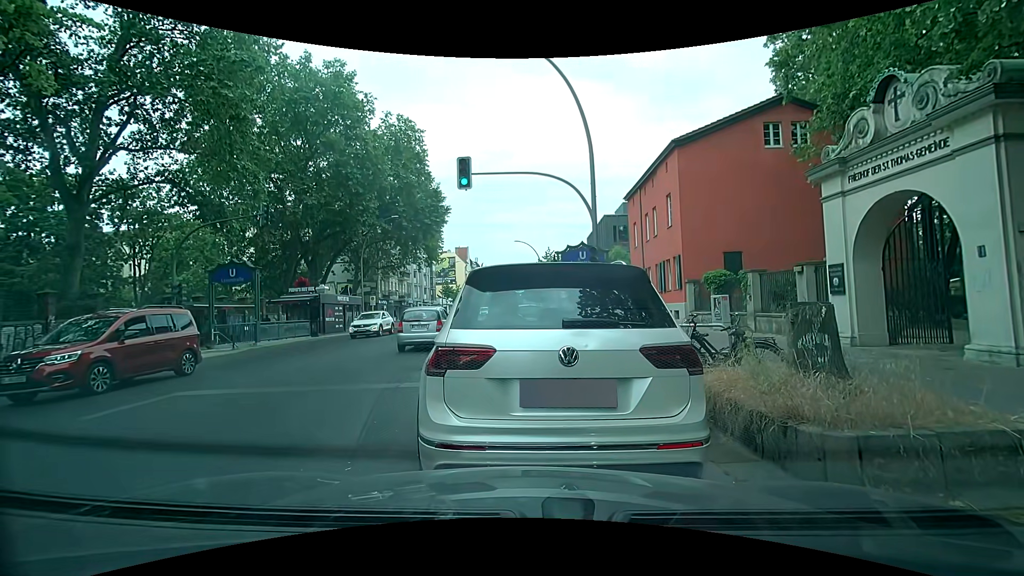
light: Day
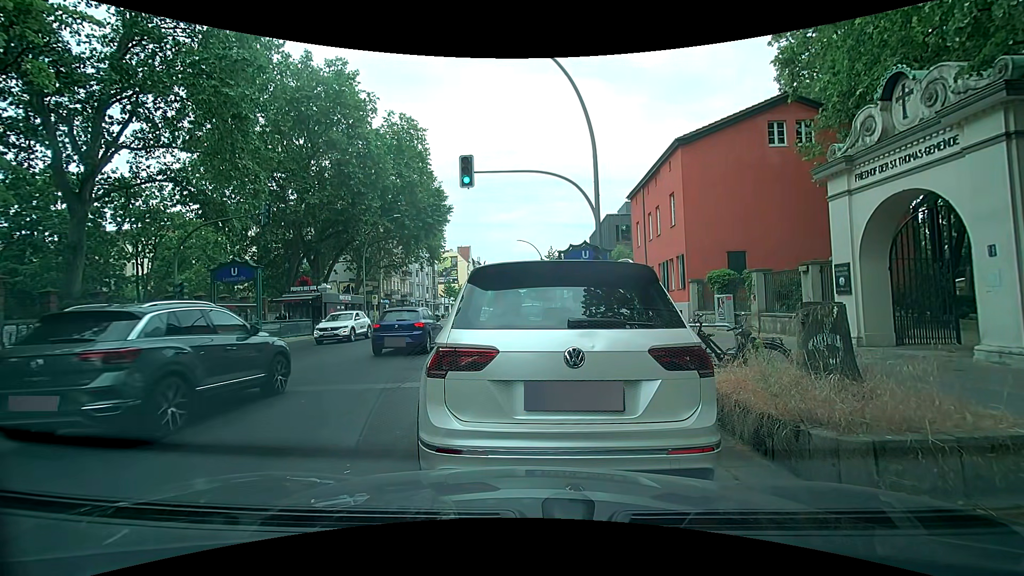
(0.0, +0.2) m; 0°
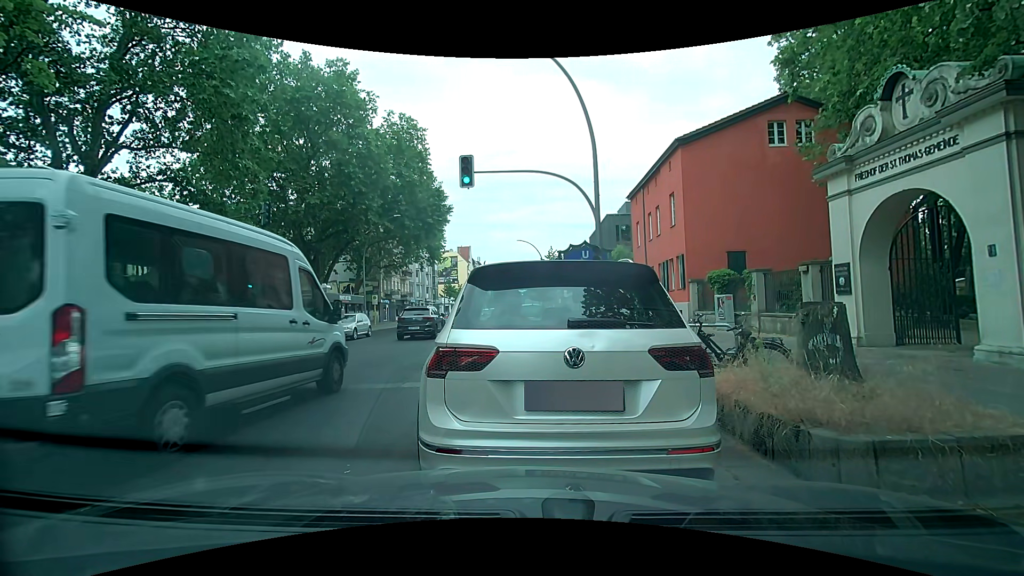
(0.0, 0.0) m; 0°
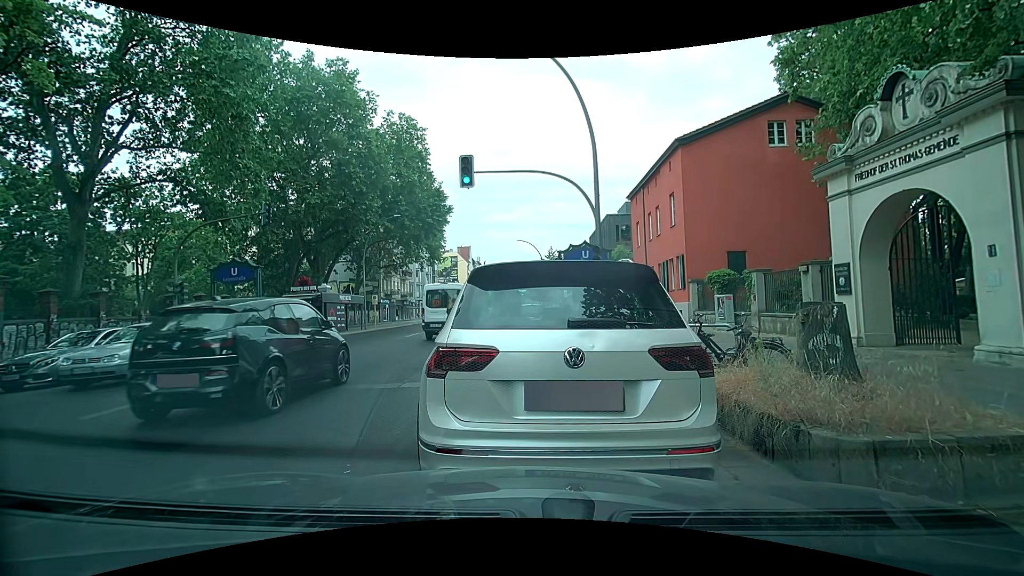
(0.0, 0.0) m; 0°
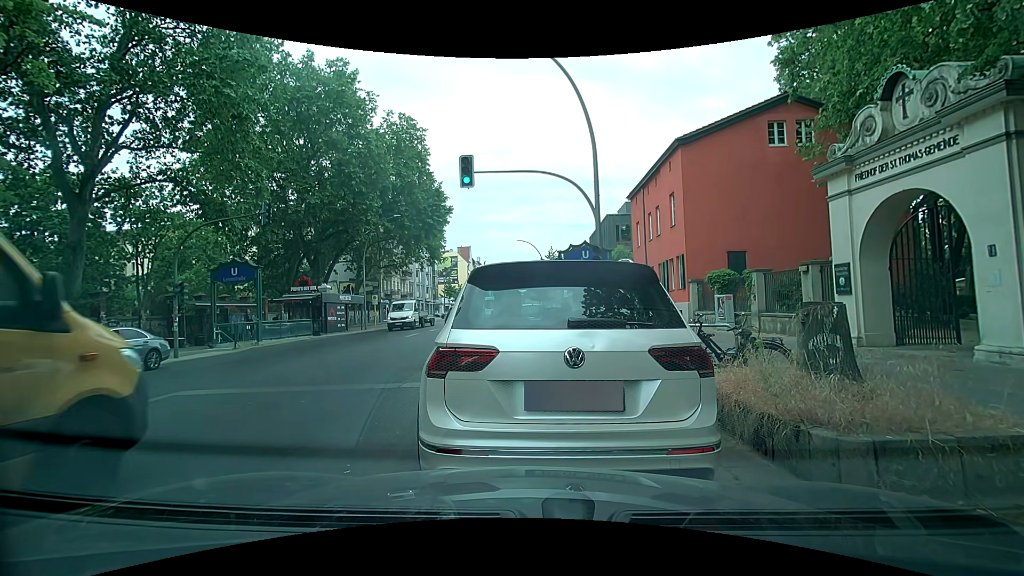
(0.0, 0.0) m; 0°
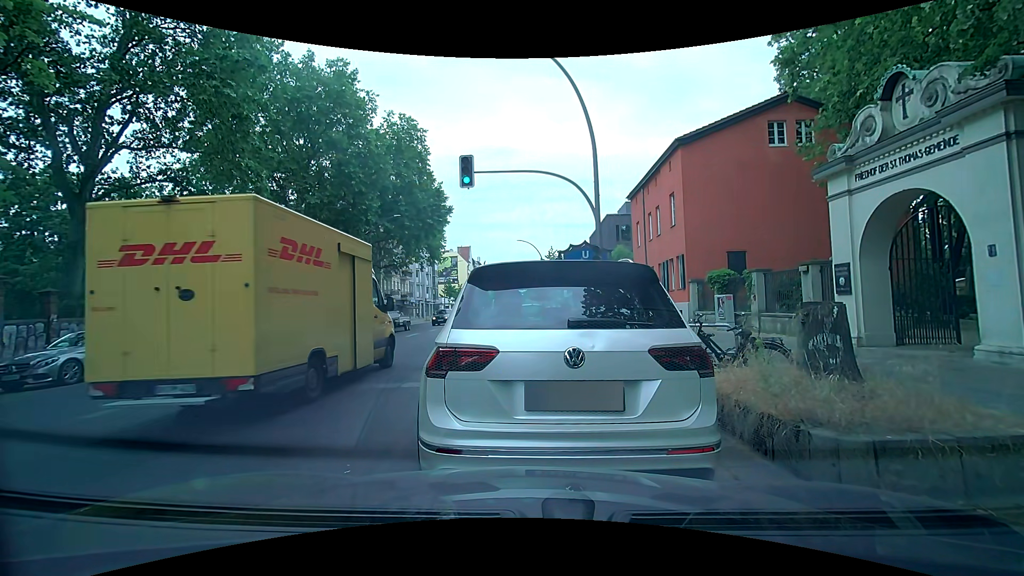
(0.0, 0.0) m; 0°
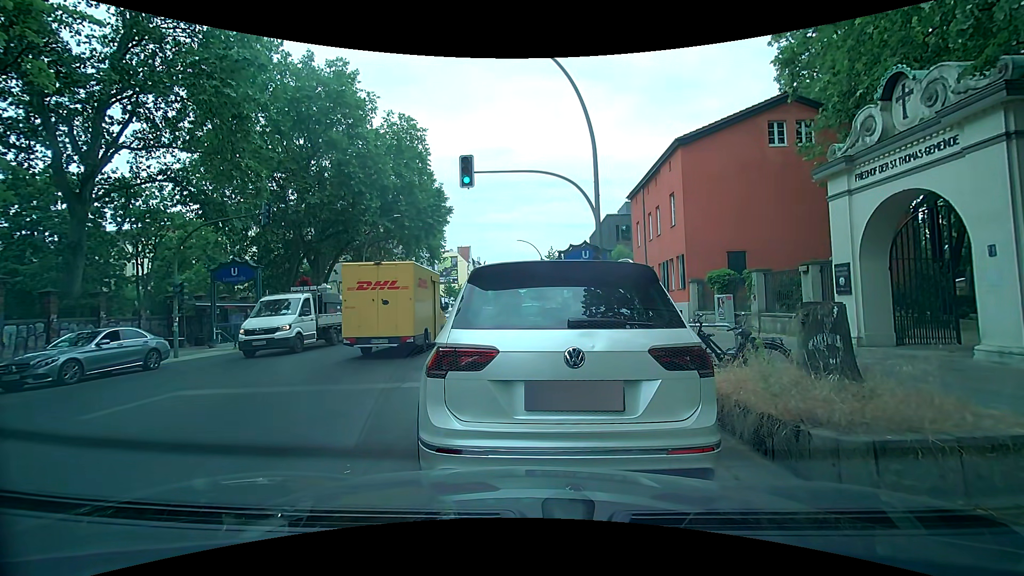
(0.0, 0.0) m; 0°
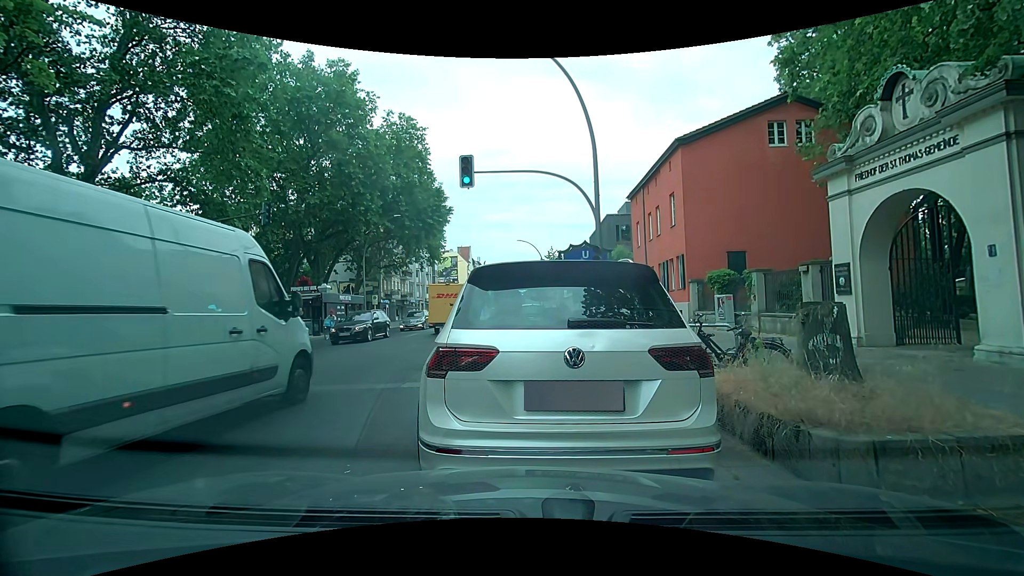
(0.0, 0.0) m; 0°
